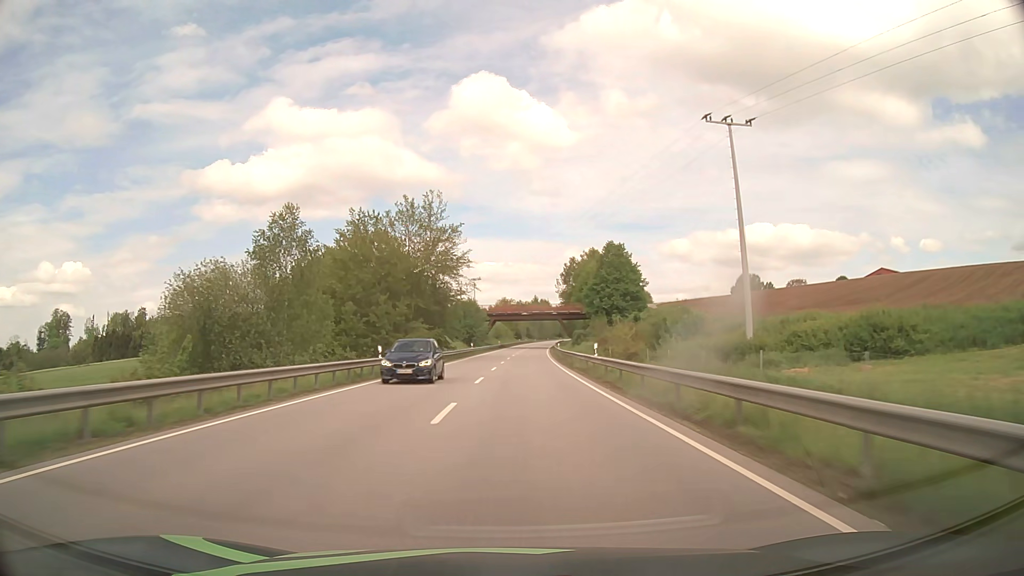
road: primary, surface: asphalt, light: Day
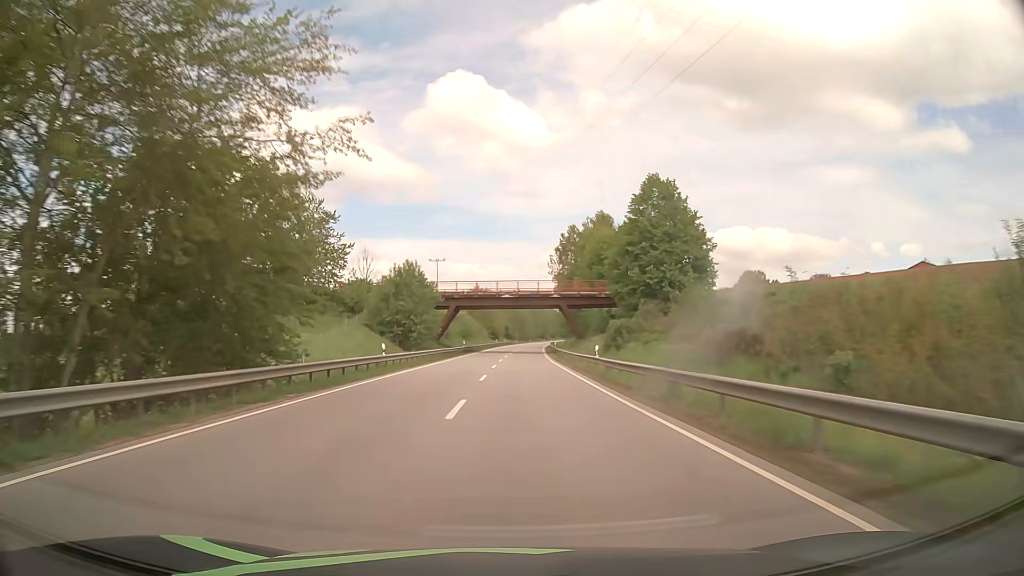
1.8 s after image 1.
(+0.7, +46.6) m; +2°
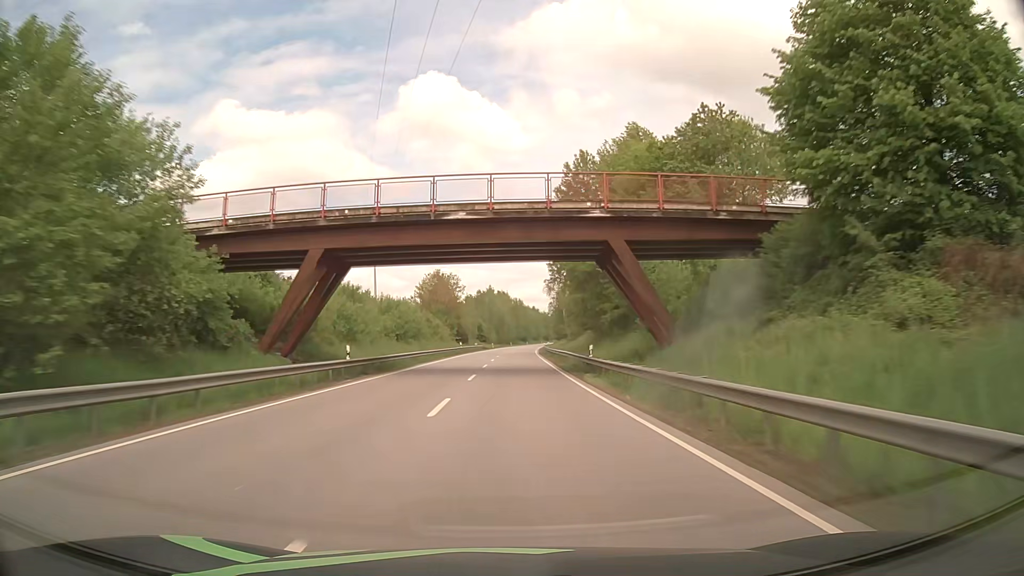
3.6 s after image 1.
(+0.9, +46.8) m; +2°
(0, +10) (0, +20) (0, +30) (0, +40) (+1, +50) (+1, +60) (+1, +70) (+1, +80) (+2, +90) (+2, +100) m
